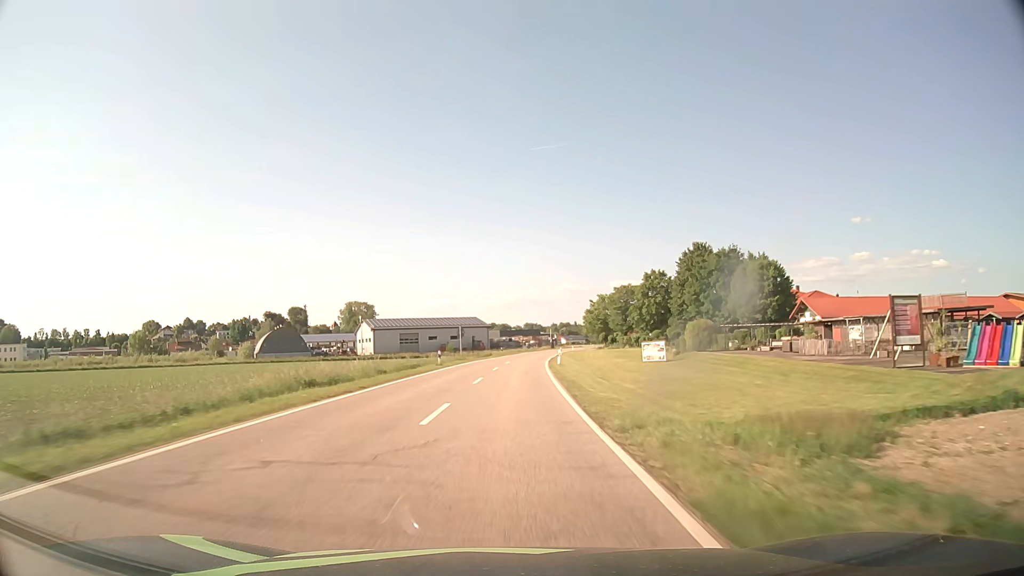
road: tertiary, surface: asphalt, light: Day
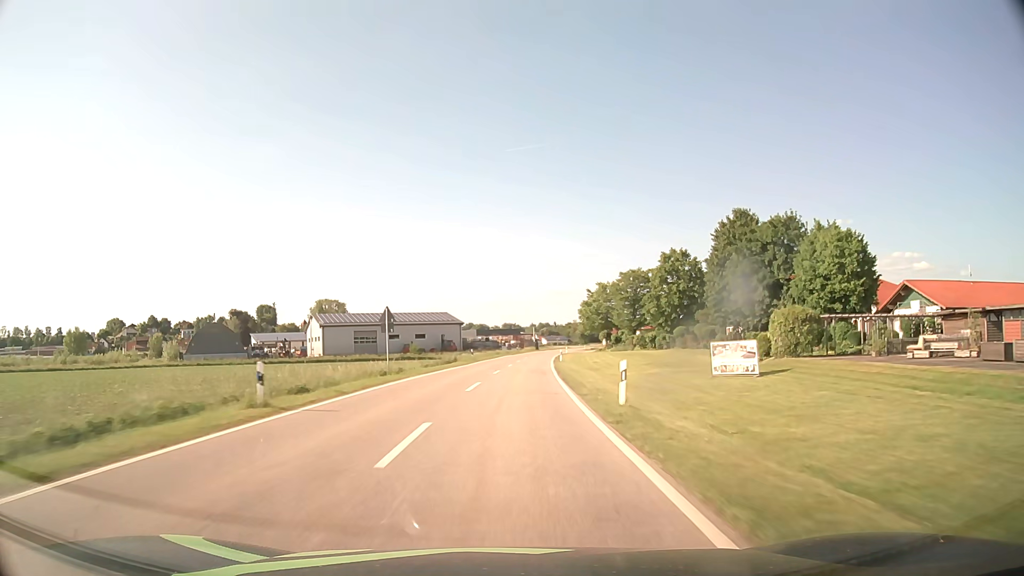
(+0.4, +28.4) m; +2°
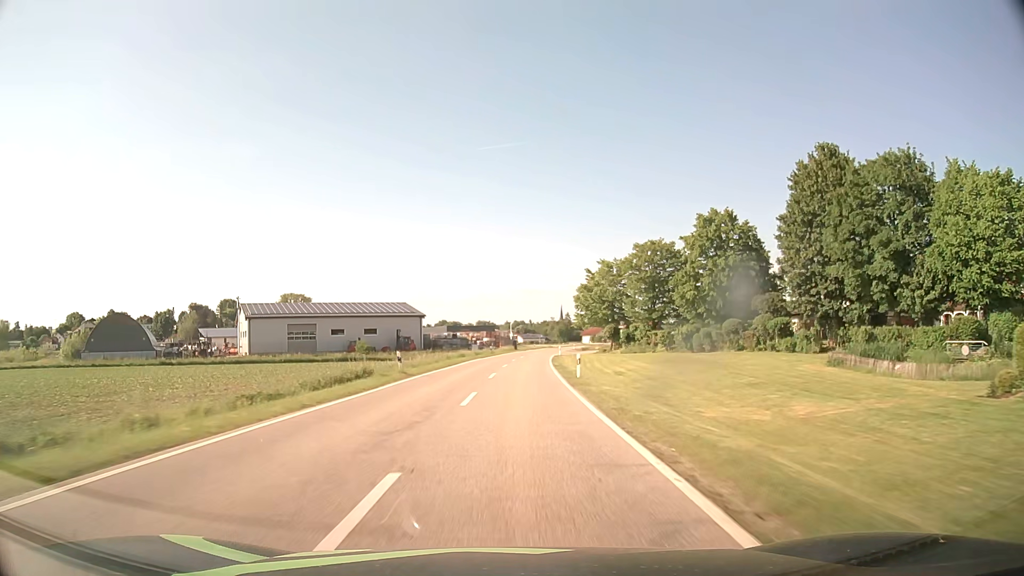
(+0.5, +28.4) m; +2°
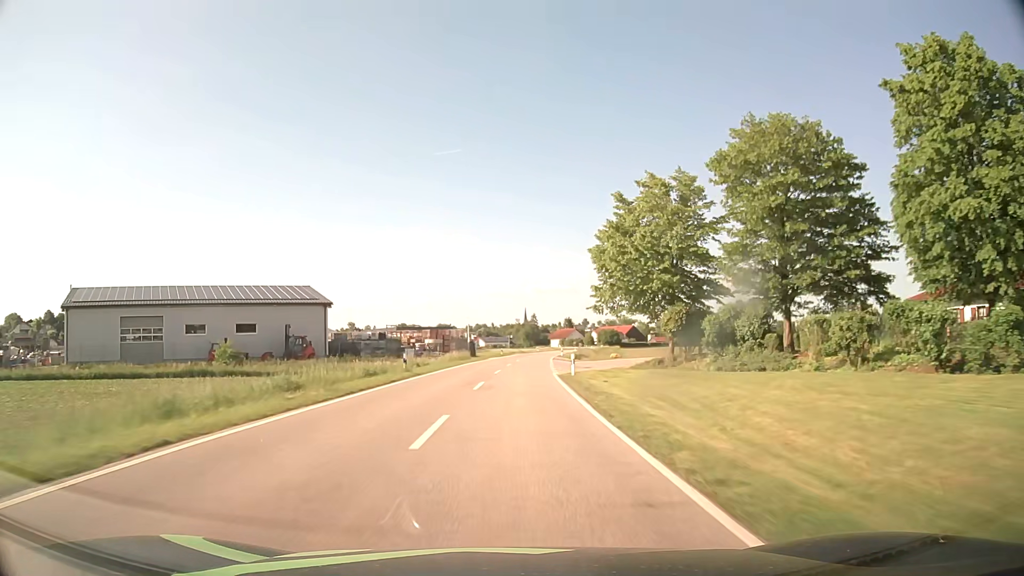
(+1.1, +42.6) m; +3°
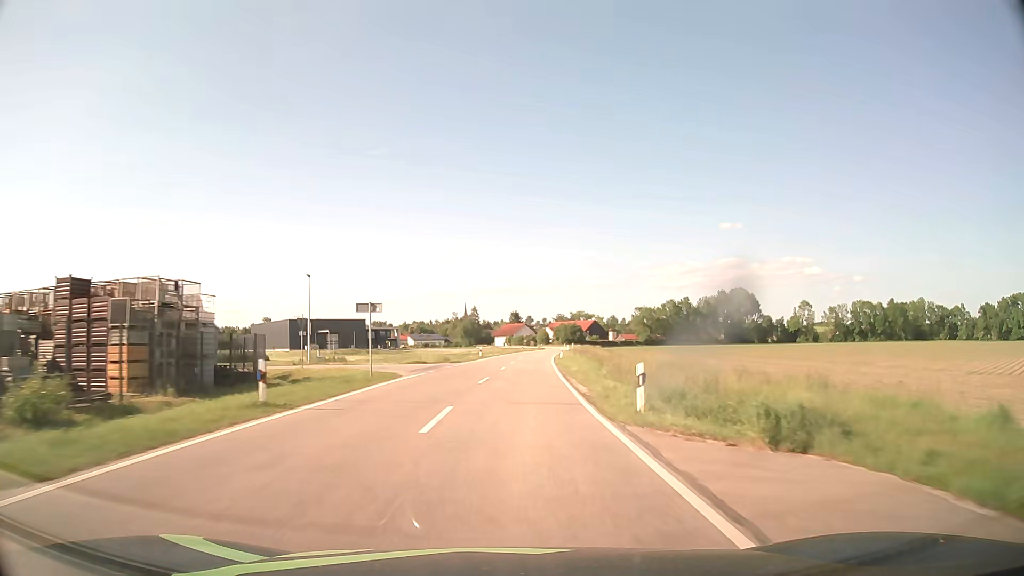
(+3.1, +70.9) m; +5°
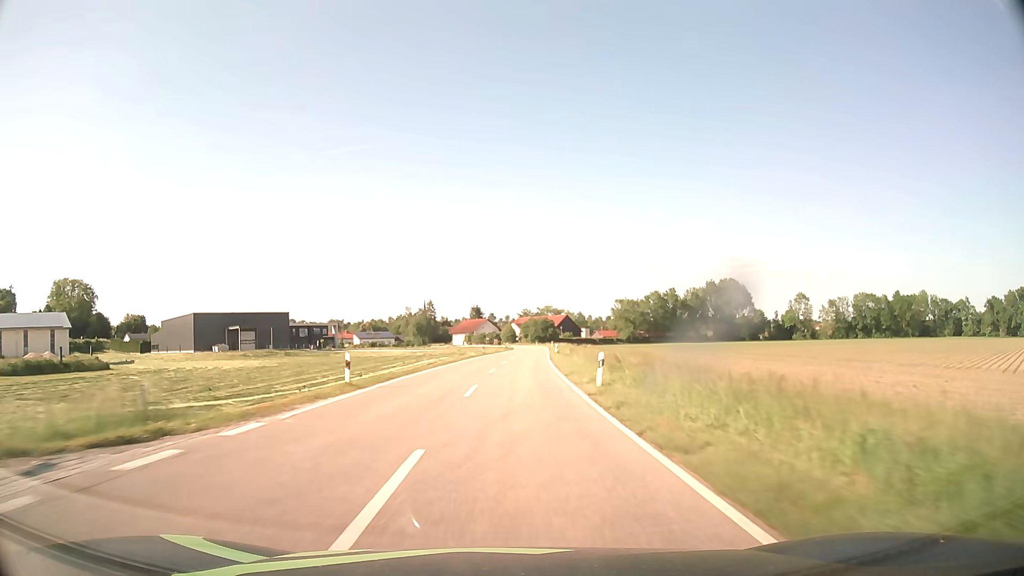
(+1.2, +41.7) m; +3°
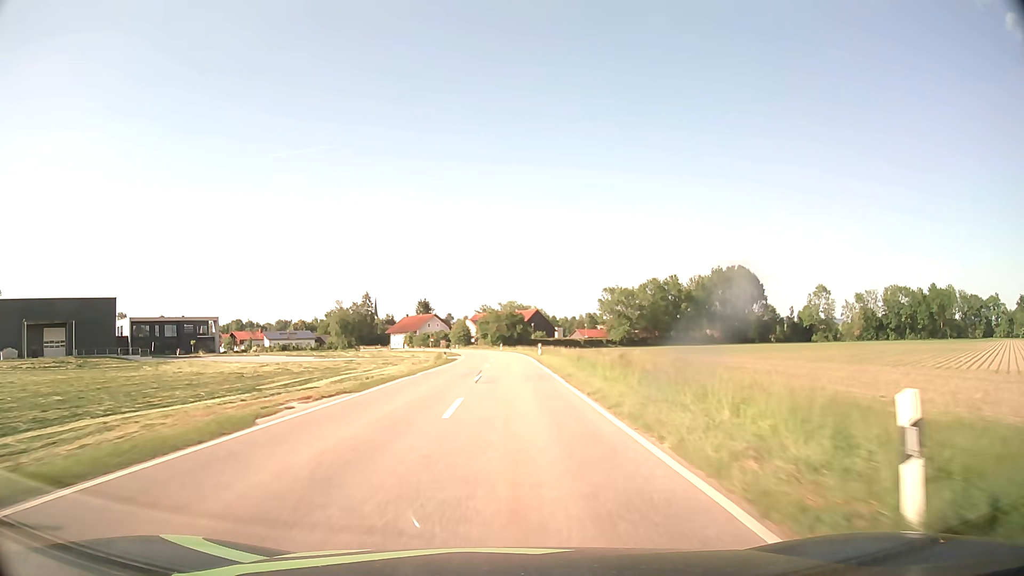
(+2.3, +64.4) m; +4°
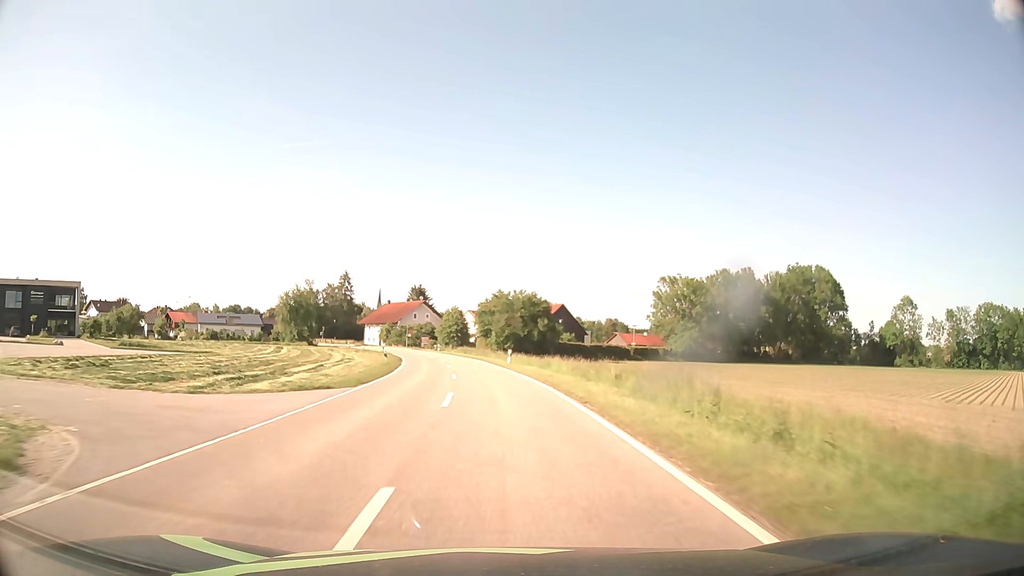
(-0.2, +57.7) m; -1°
(0, +10) (0, +20) (-1, +30) (-2, +40) (-3, +50) (-4, +60) (-6, +70) (-8, +79) (-11, +89) (-14, +99) m
